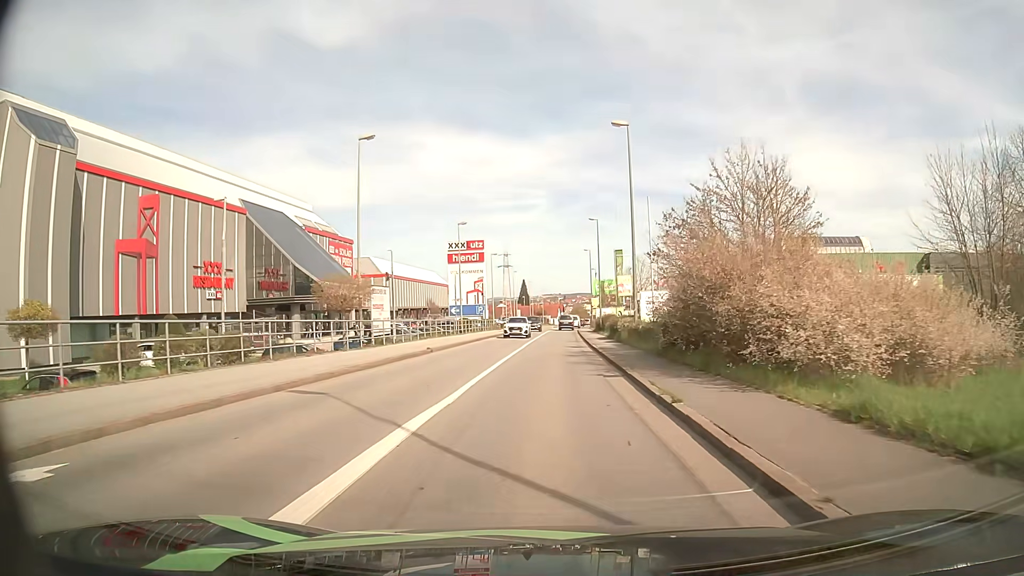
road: tertiary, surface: asphalt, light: Day
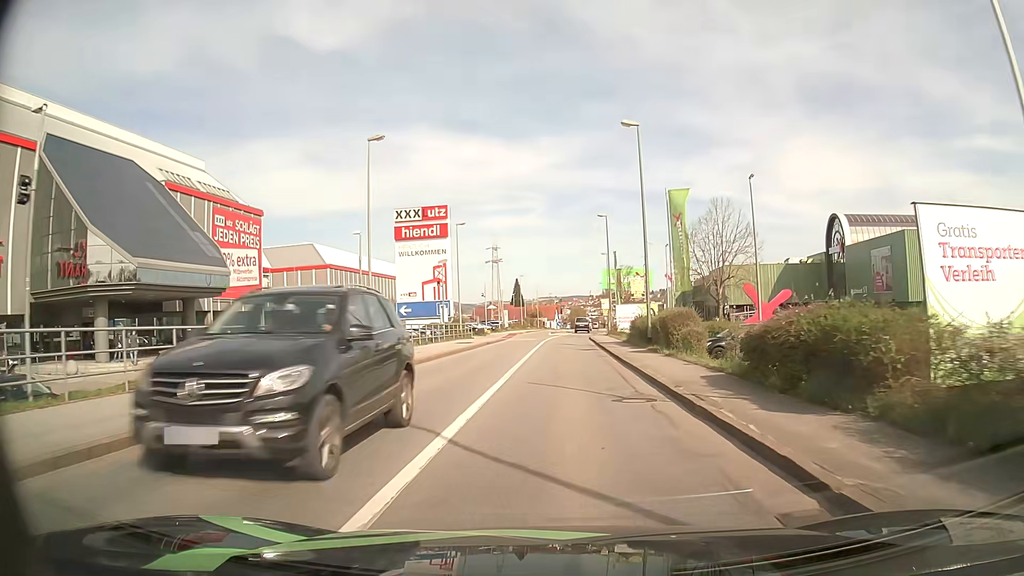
(+0.1, +30.3) m; +1°
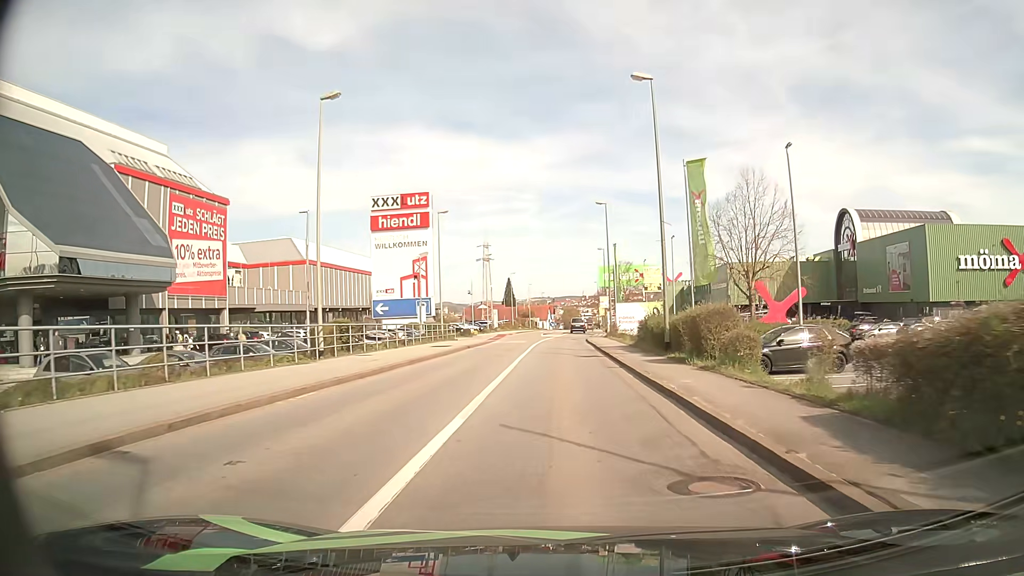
(0.0, +6.2) m; +1°
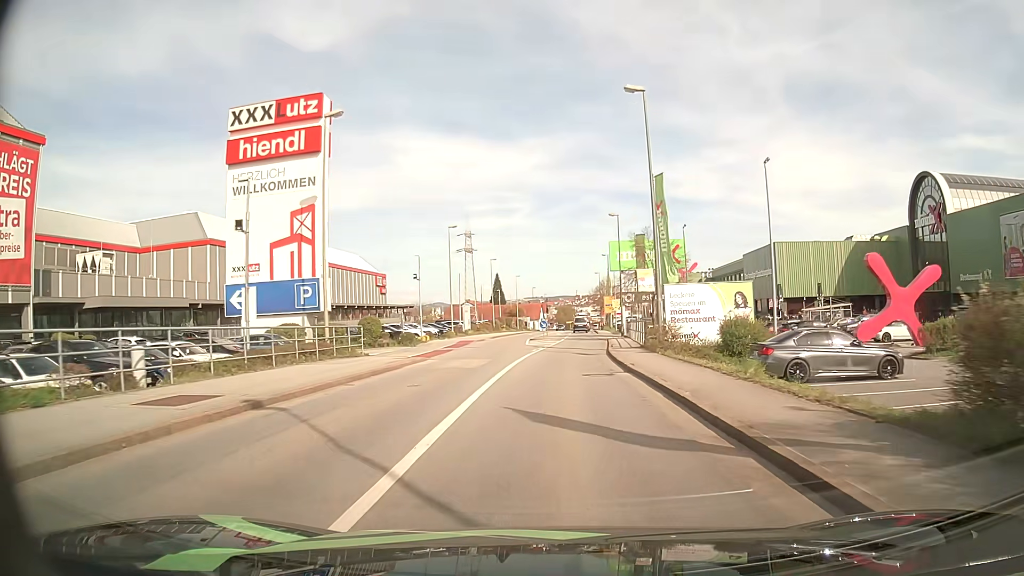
(+0.2, +25.6) m; +1°
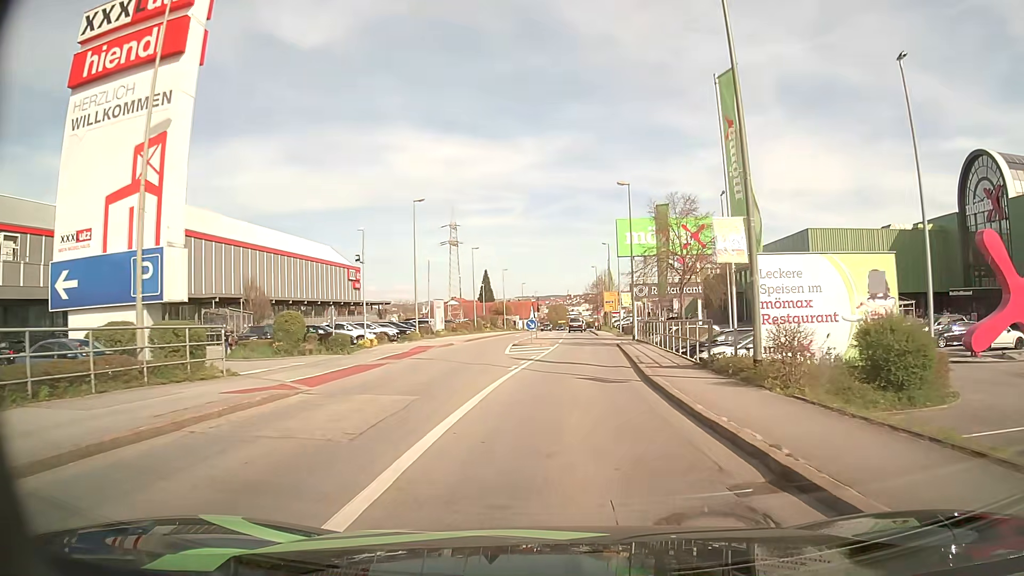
(0.0, +12.7) m; 0°
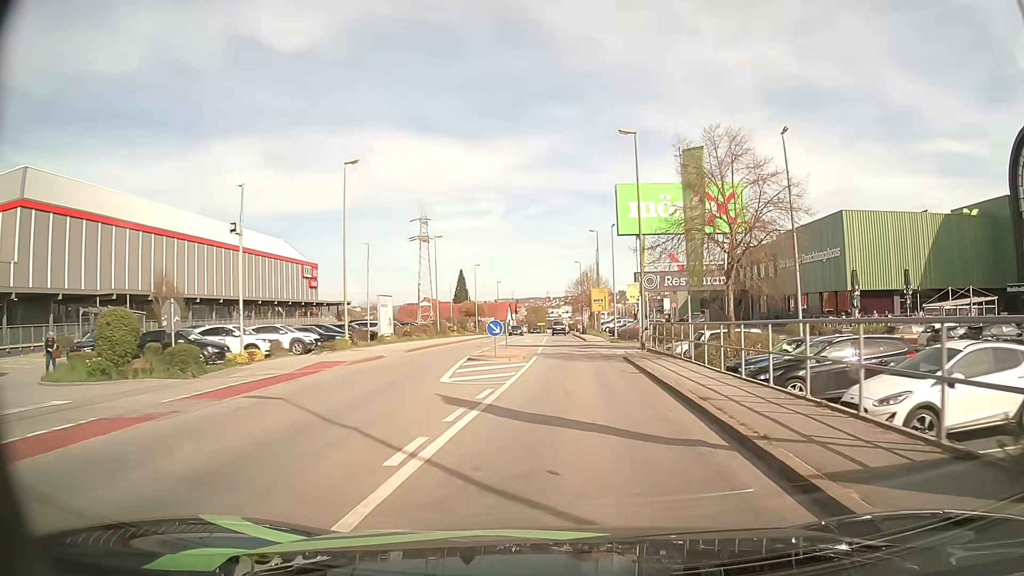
(+0.3, +12.6) m; +2°
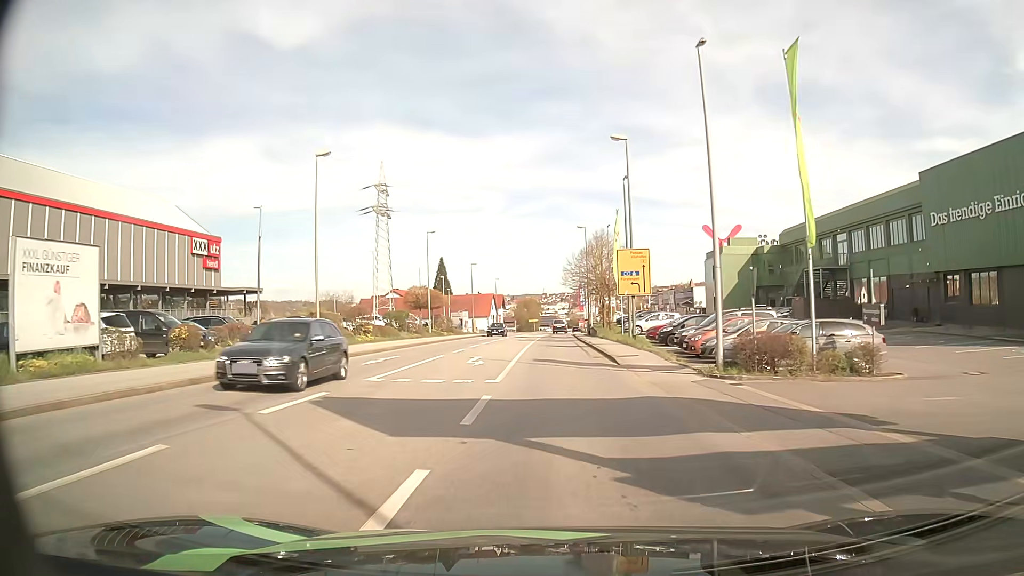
(+0.7, +32.2) m; 0°
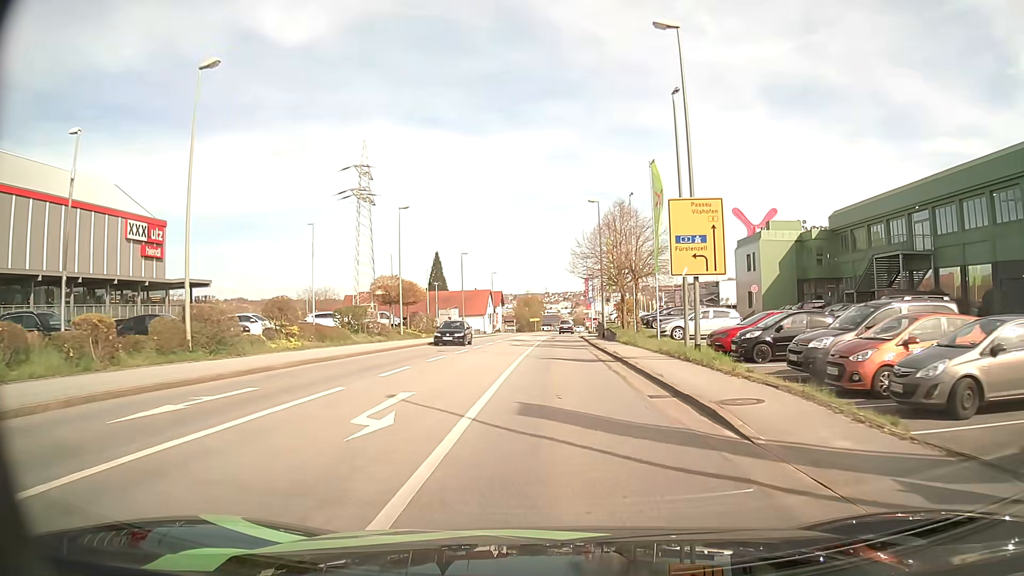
(0.0, +13.4) m; 0°
(0, +10) (0, +20) (0, +30) (0, +40) (+1, +50) (+1, +60) (+1, +70) (+1, +80) (+1, +90) (+2, +100) m
